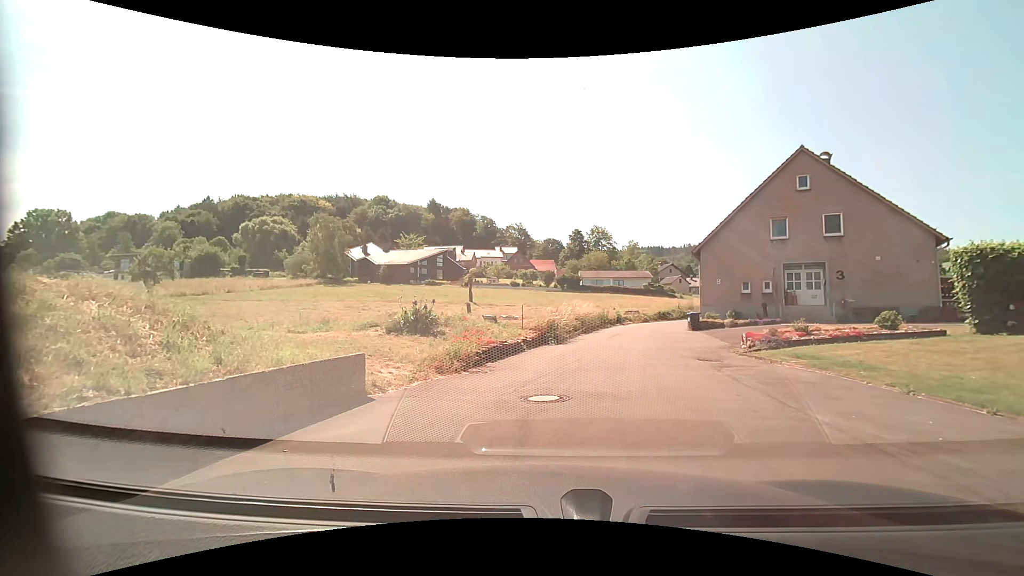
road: residential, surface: asphalt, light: Day
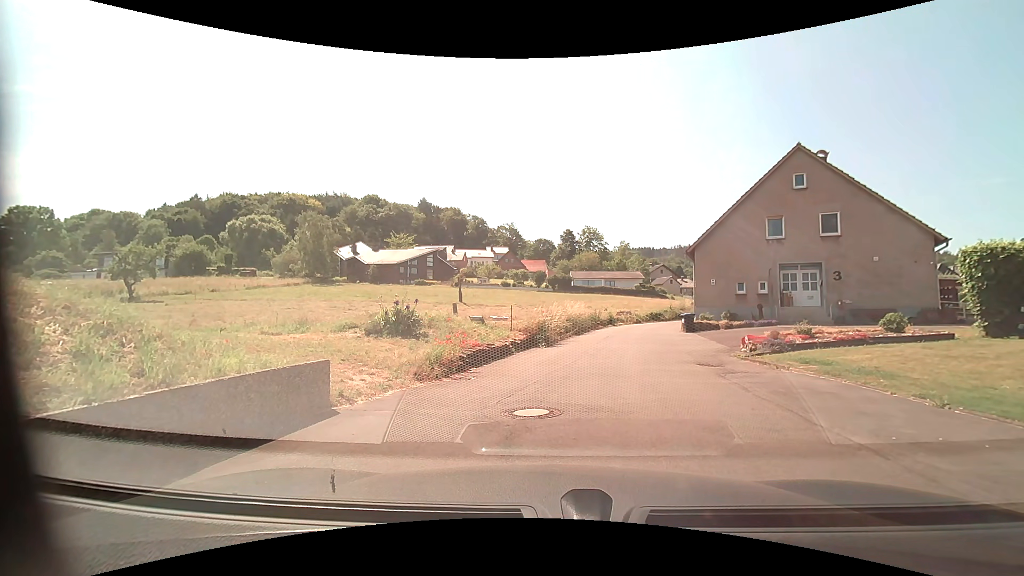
(0.0, +1.0) m; 0°
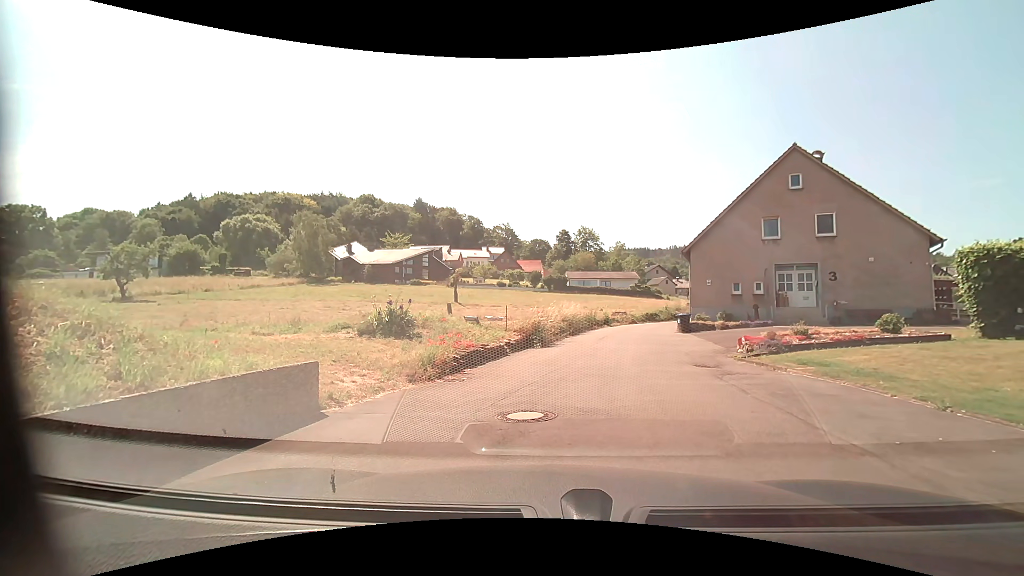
(0.0, +0.1) m; 0°
